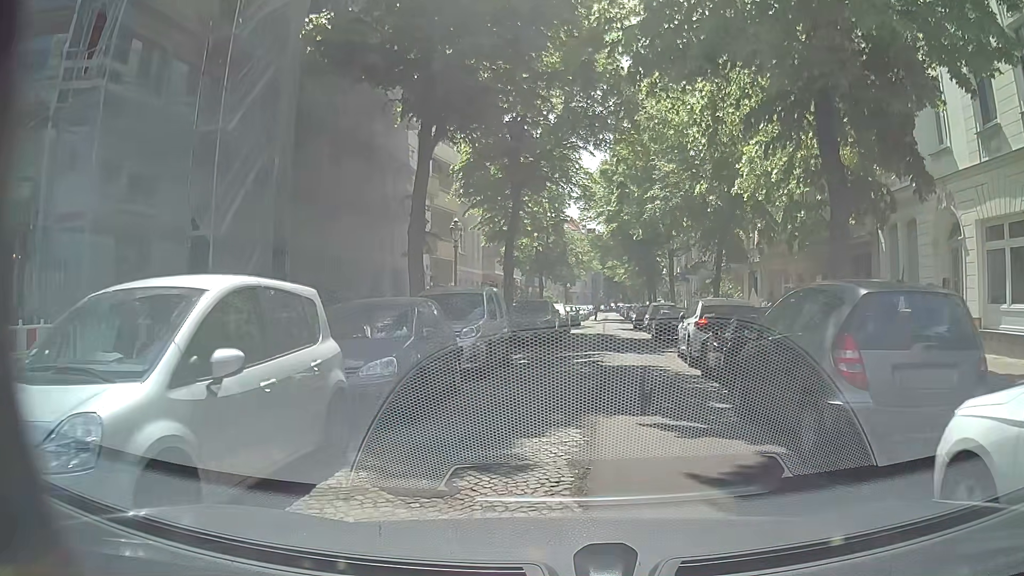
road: residential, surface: asphalt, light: Day
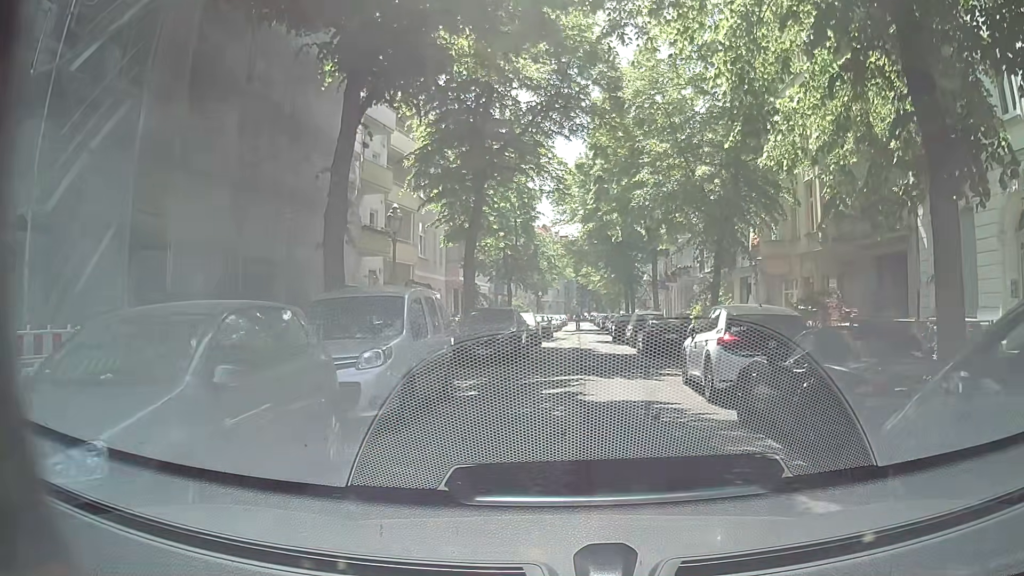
(+0.1, +4.6) m; +3°
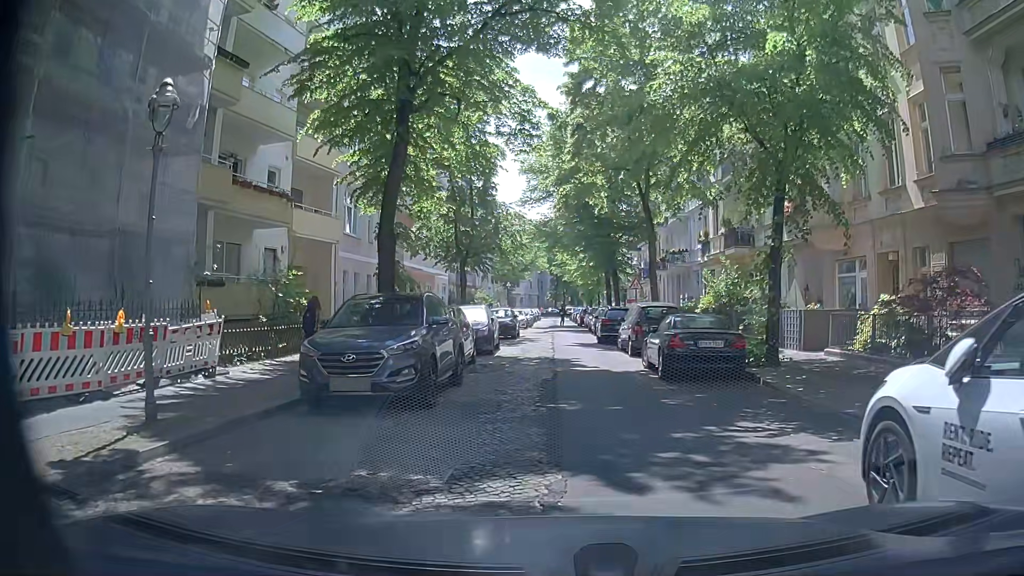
(+0.2, +9.7) m; +4°
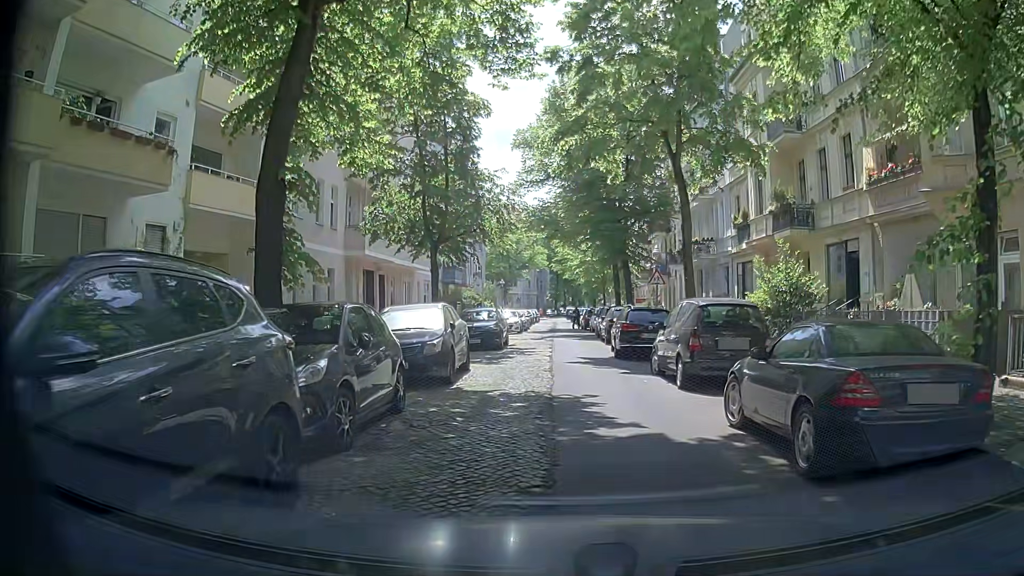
(-0.2, +8.1) m; -2°
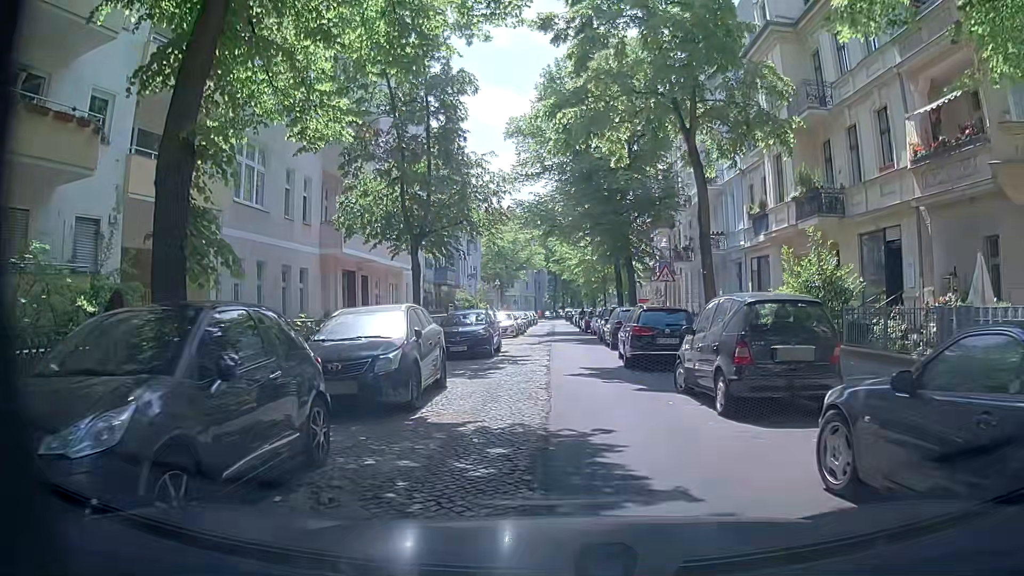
(0.0, +3.1) m; -1°
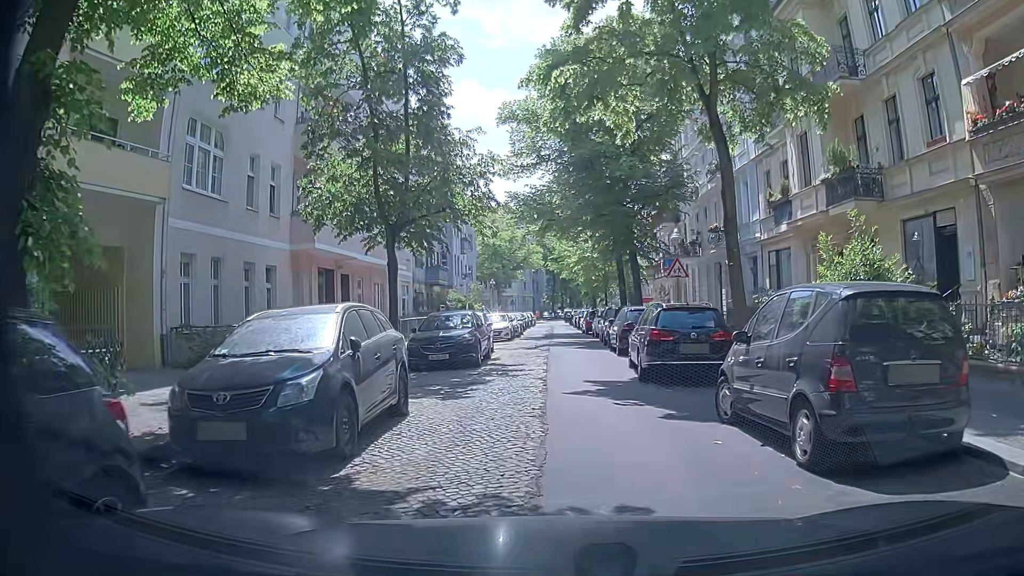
(0.0, +3.0) m; 0°
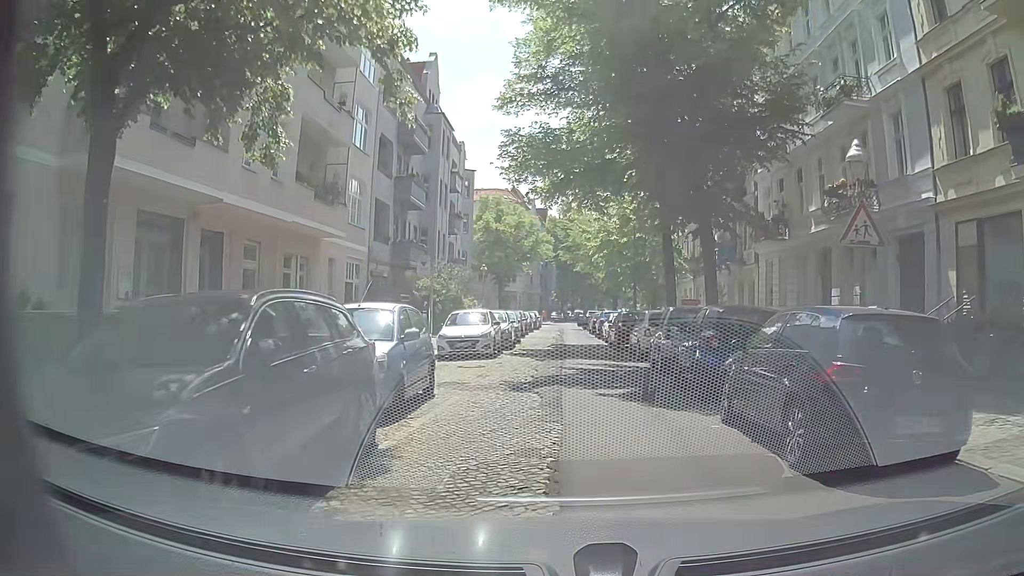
(+0.1, +14.2) m; 0°
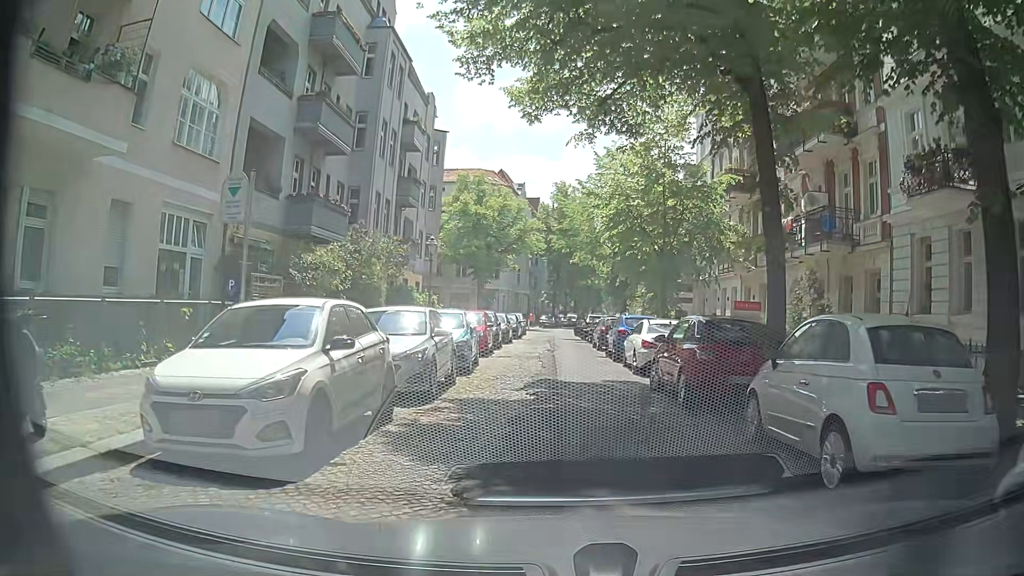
(+0.1, +14.8) m; 0°
